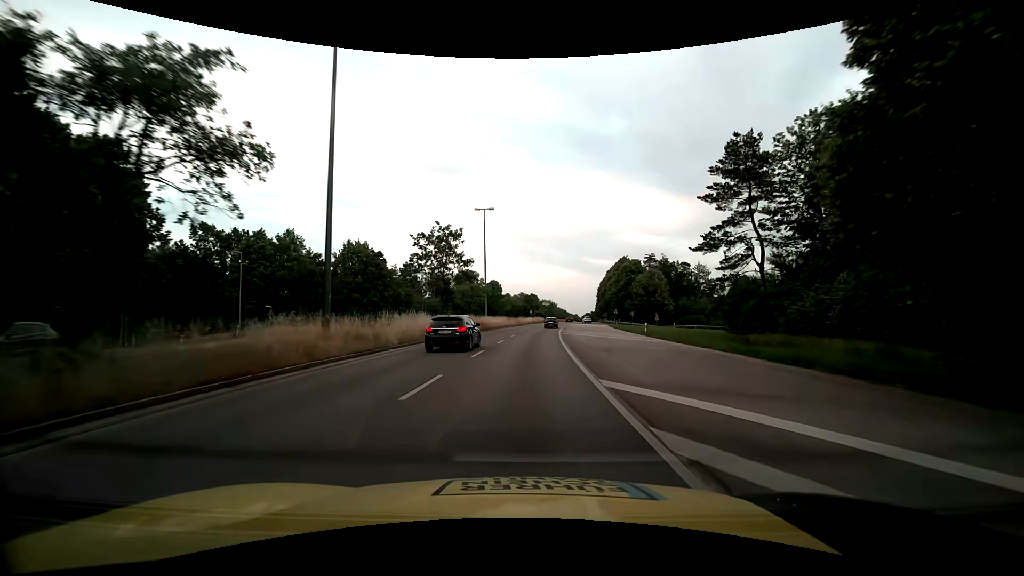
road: trunk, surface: asphalt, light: Day
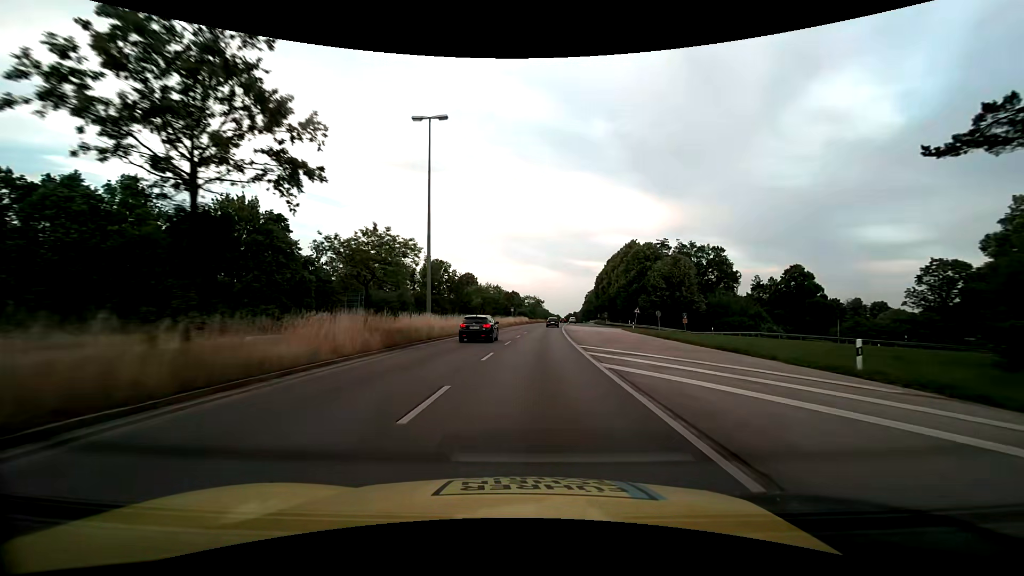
(+0.3, +29.3) m; +2°
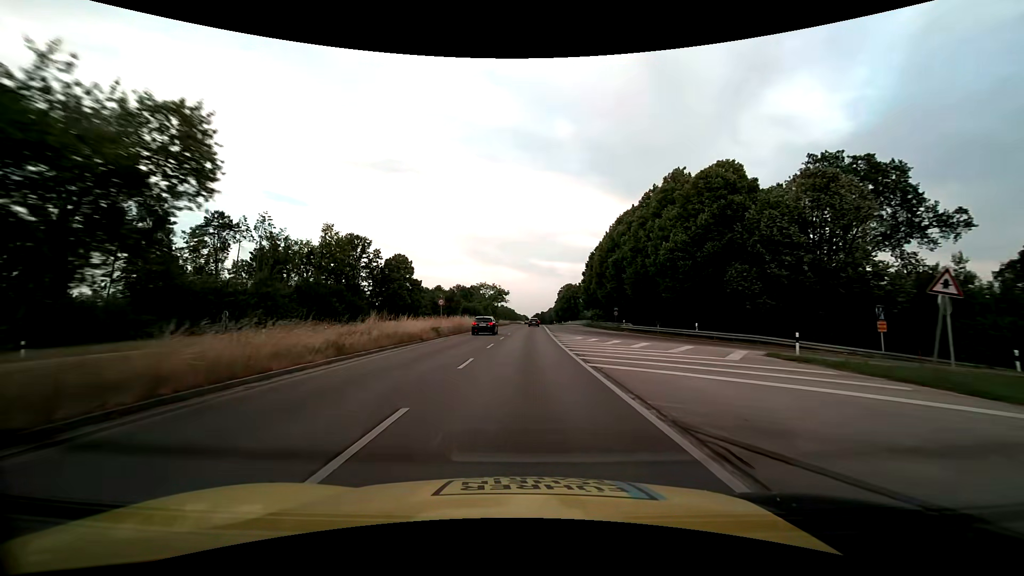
(+2.0, +48.6) m; +4°
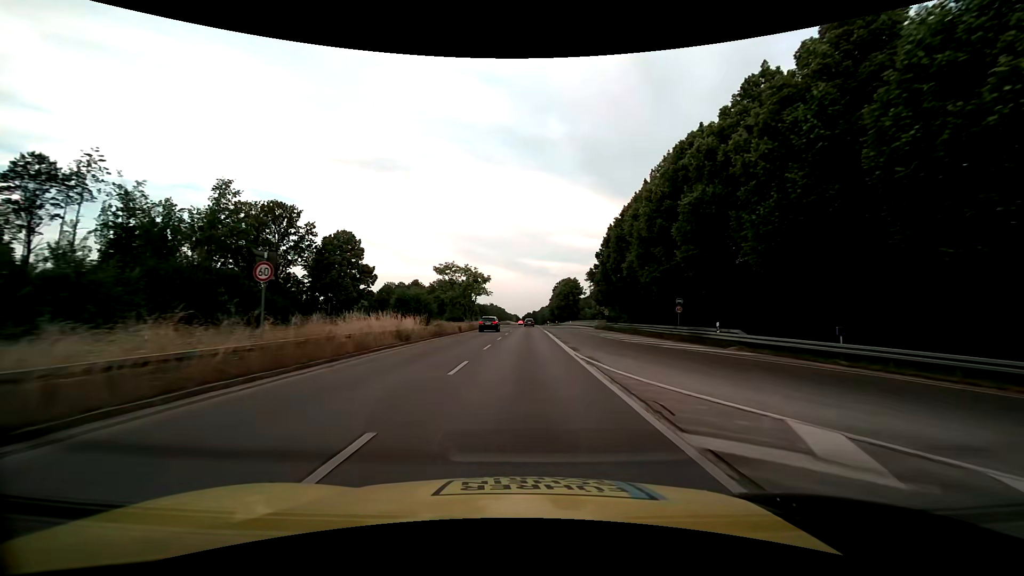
(+0.2, +29.2) m; +1°
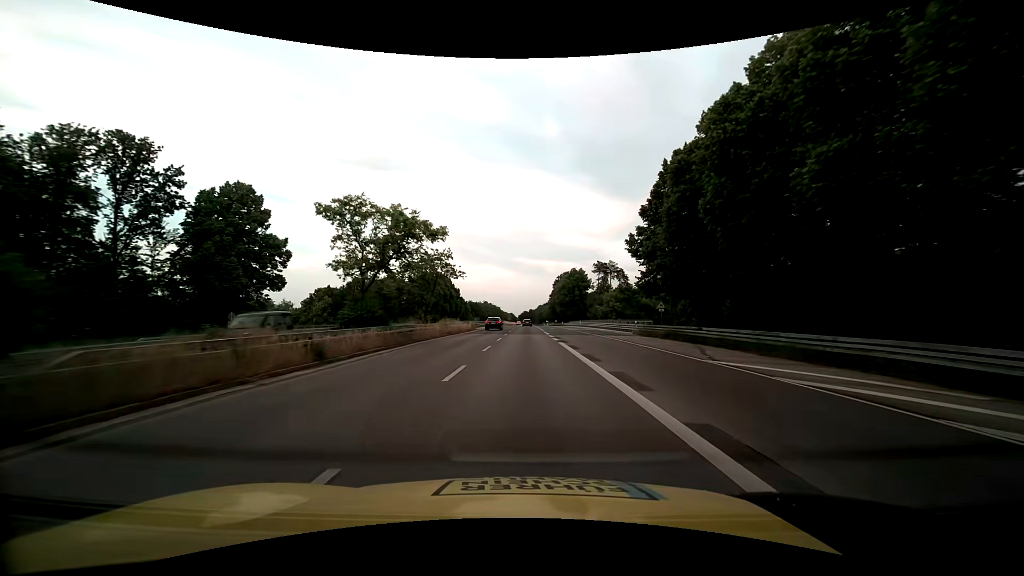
(+0.2, +29.2) m; 0°
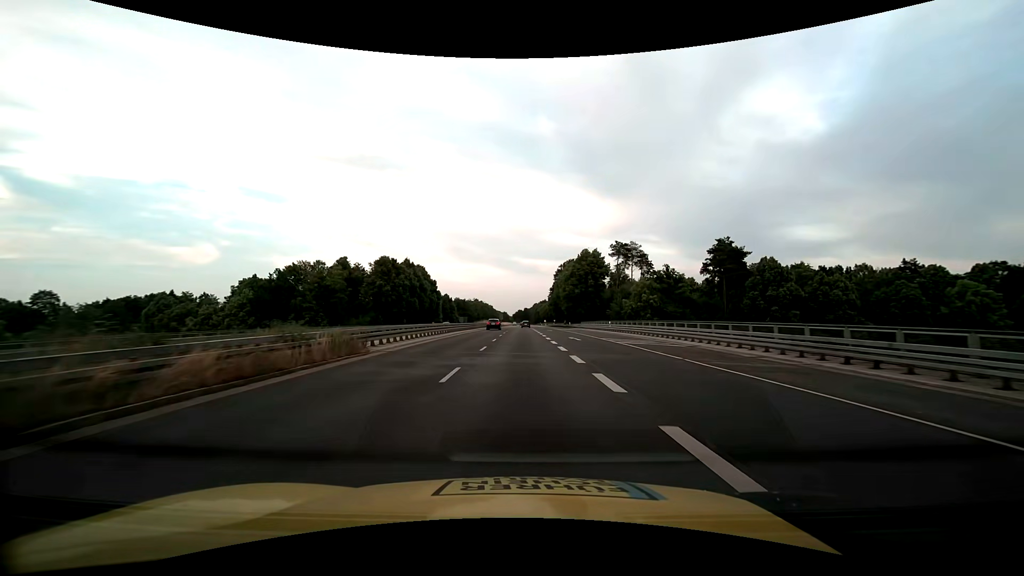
(+0.2, +39.0) m; +1°
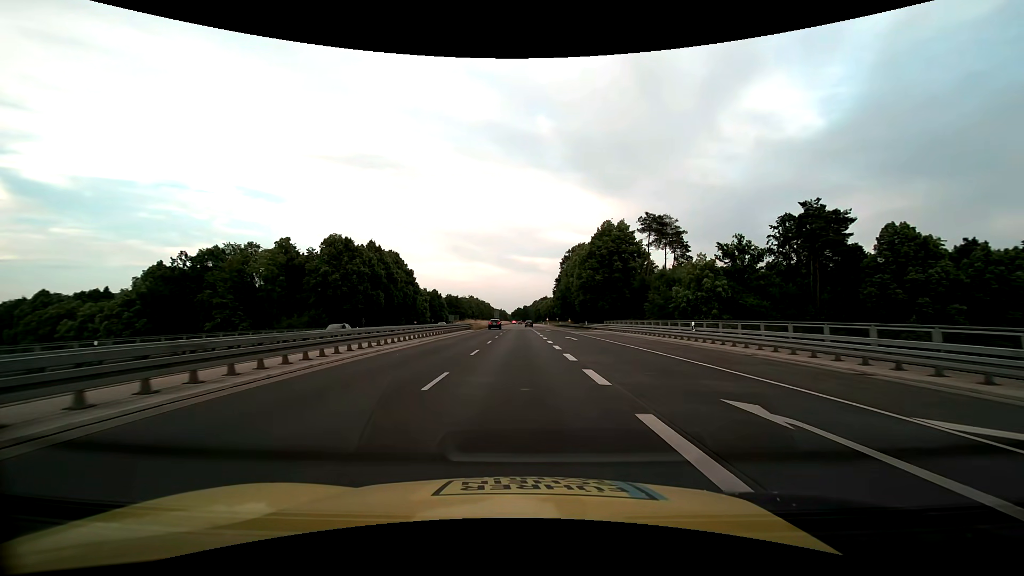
(+0.1, +29.3) m; 0°
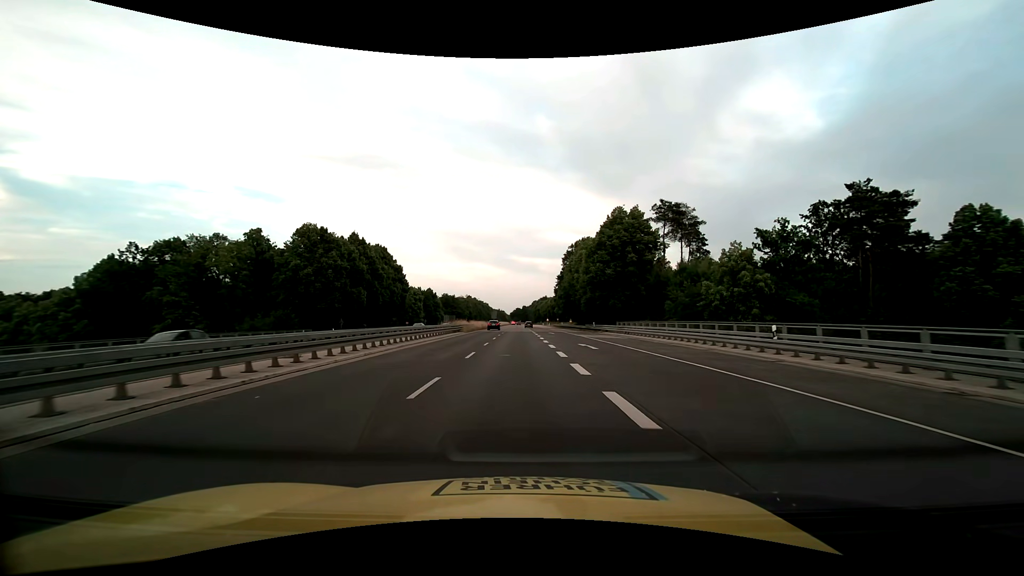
(0.0, +9.8) m; 0°
(0, +10) (0, +20) (0, +30) (0, +40) (+1, +50) (+1, +60) (+1, +70) (+2, +80) (+3, +90) (+3, +100) m
